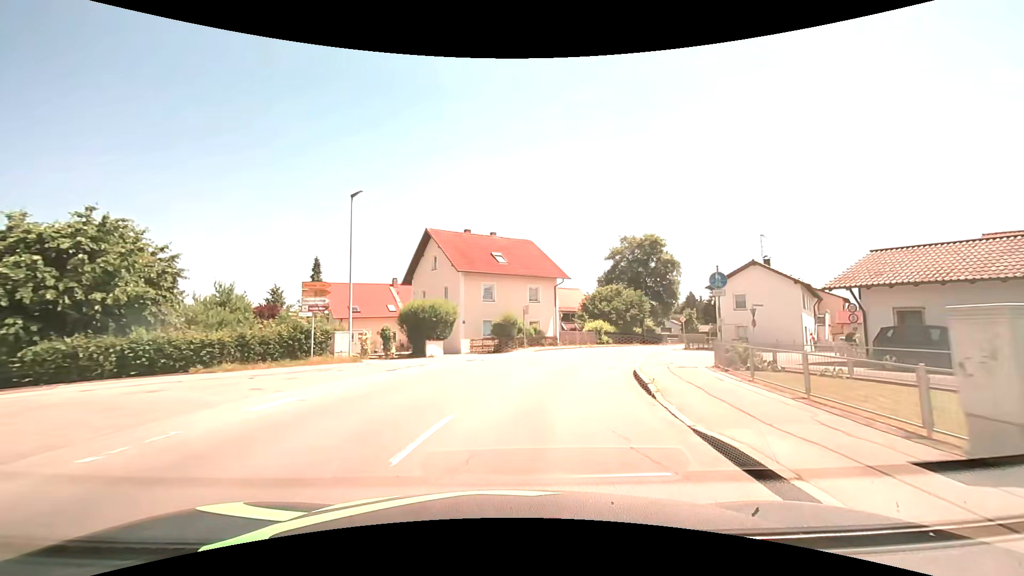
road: secondary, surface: asphalt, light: Day
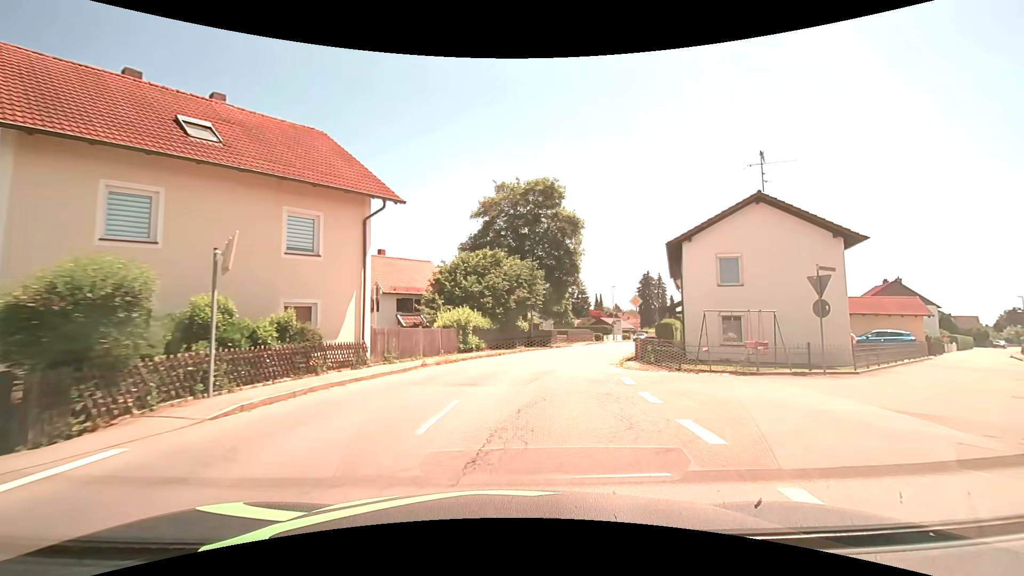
(+3.4, +24.0) m; +16°
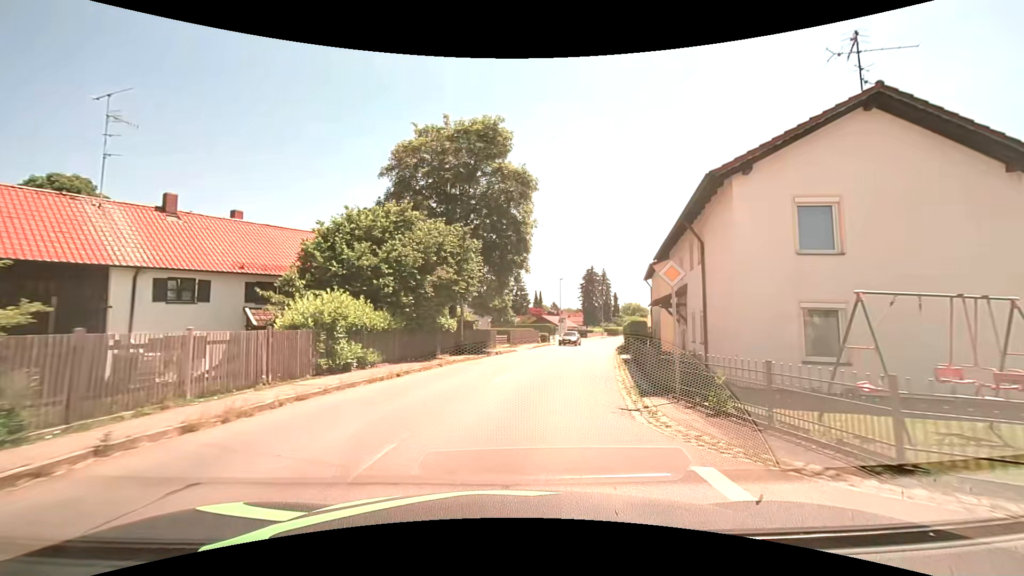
(+0.7, +11.5) m; +8°
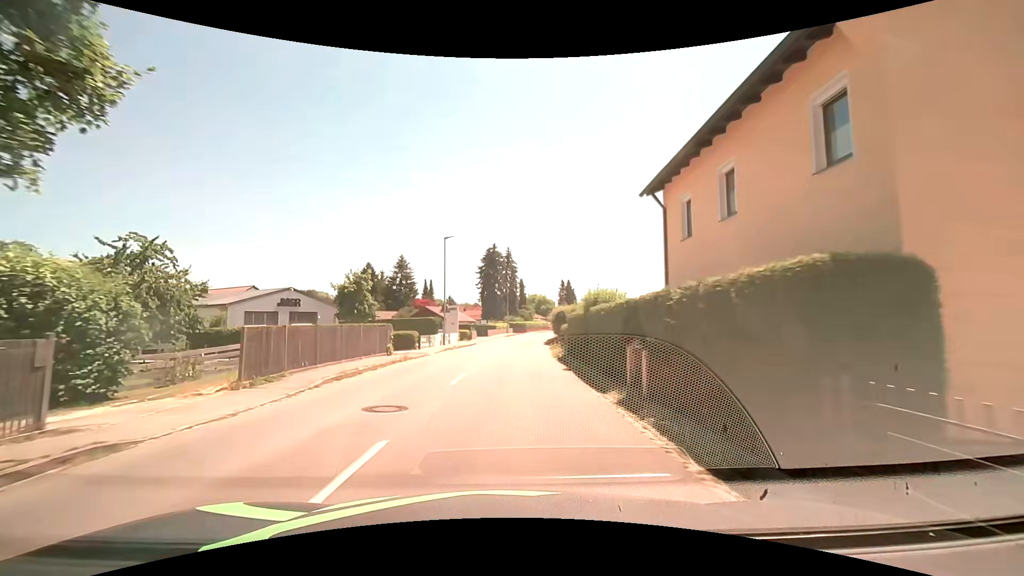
(+3.6, +27.4) m; +11°
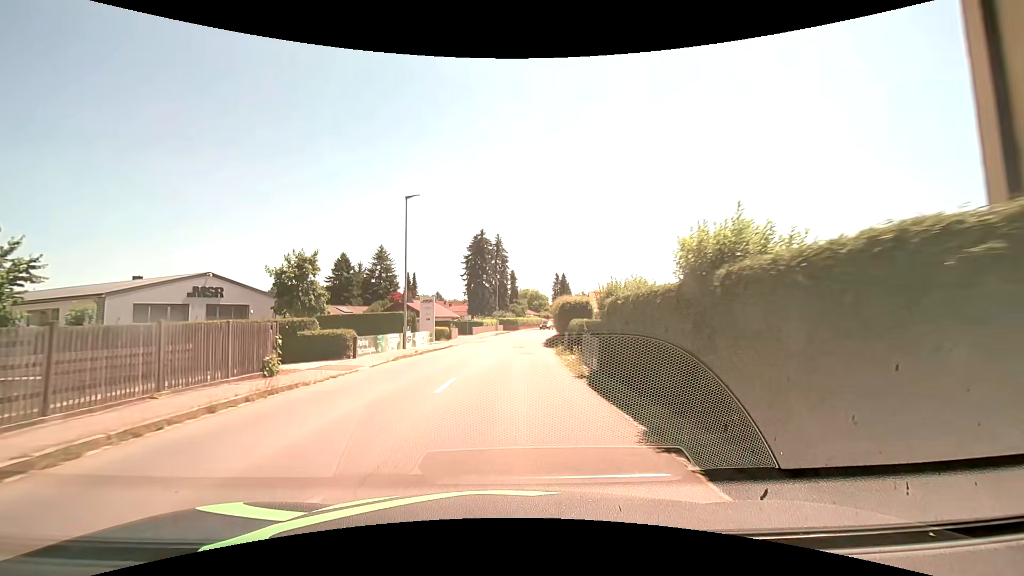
(+0.2, +11.3) m; +2°
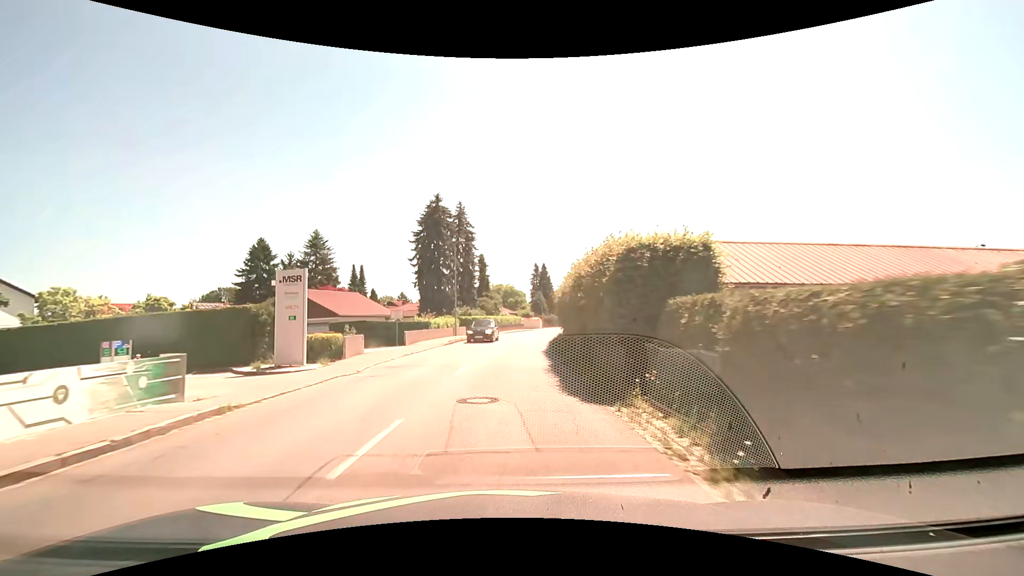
(+0.7, +23.7) m; +3°
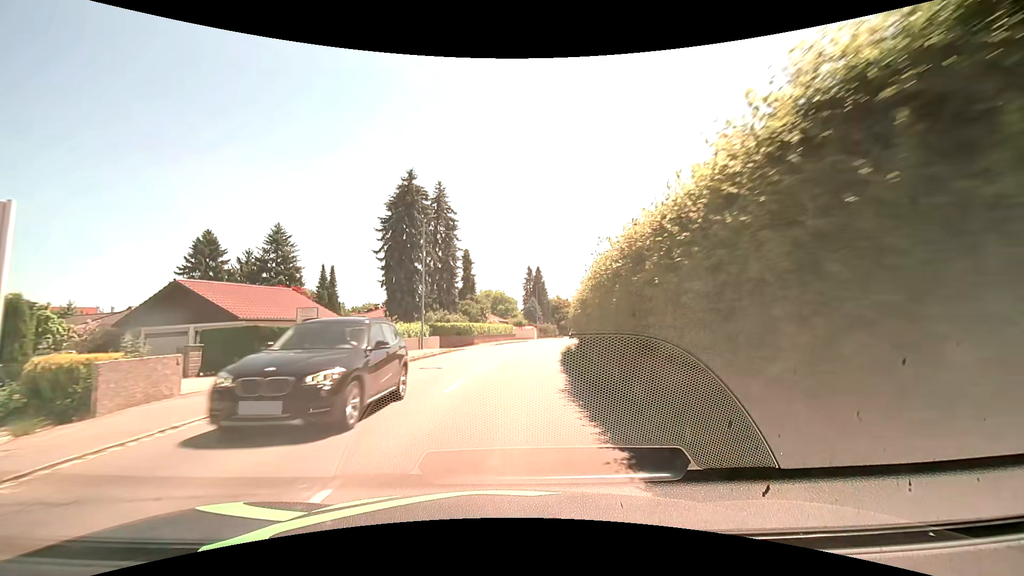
(+0.1, +12.3) m; +1°
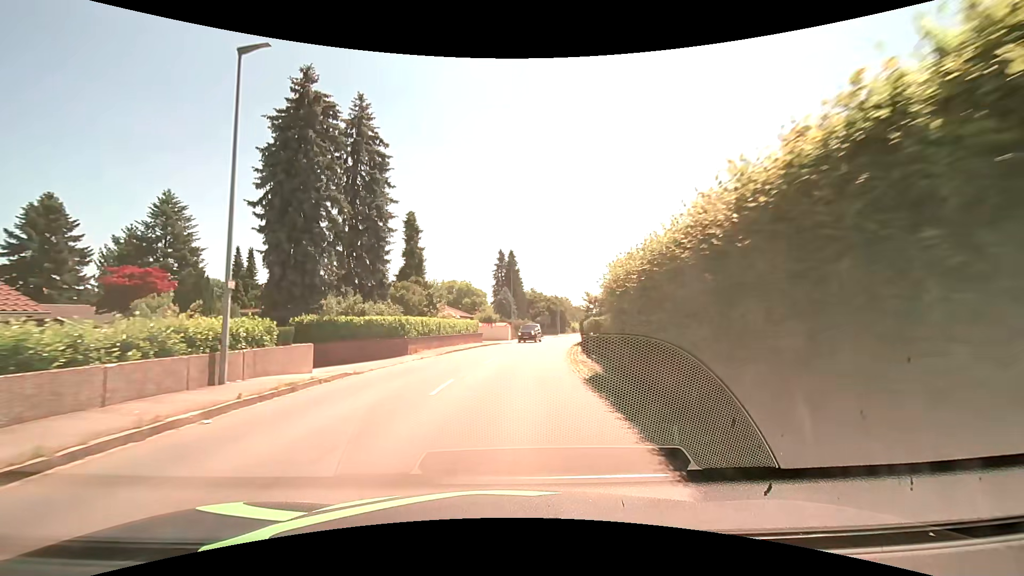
(+0.6, +18.5) m; +3°
(0, +10) (+1, +20) (+2, +30) (+3, +40) (+5, +50) (+7, +59) (+10, +69) (+13, +79) (+17, +88) (+22, +96) m
